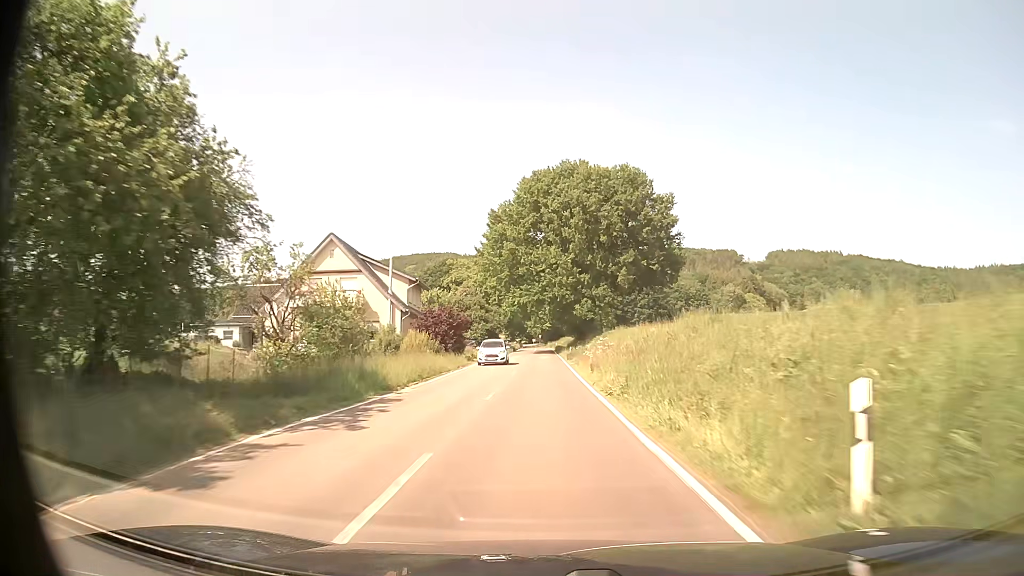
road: secondary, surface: asphalt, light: Day
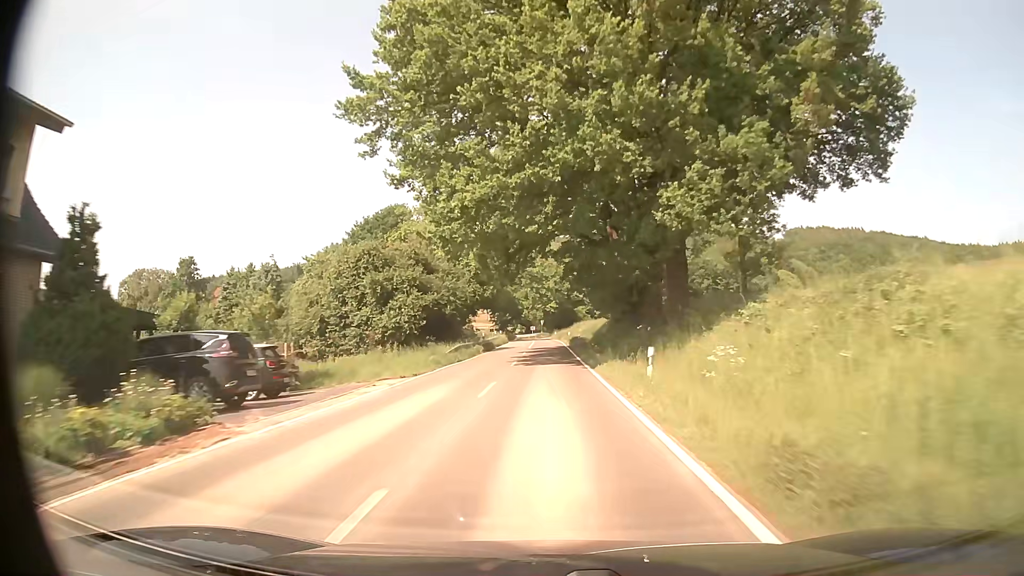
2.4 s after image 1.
(0.0, +50.1) m; 0°
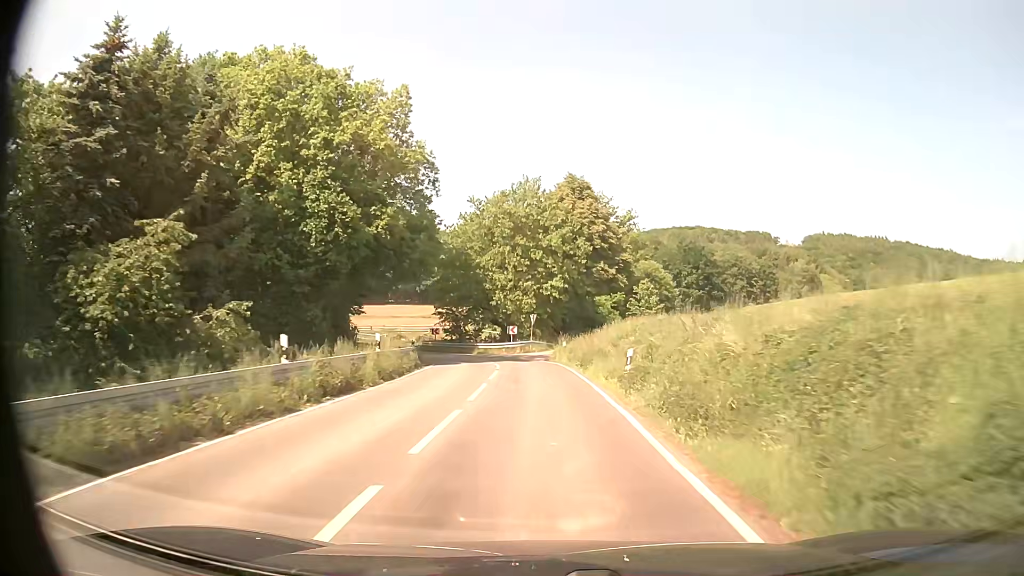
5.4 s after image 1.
(-0.1, +53.5) m; 0°
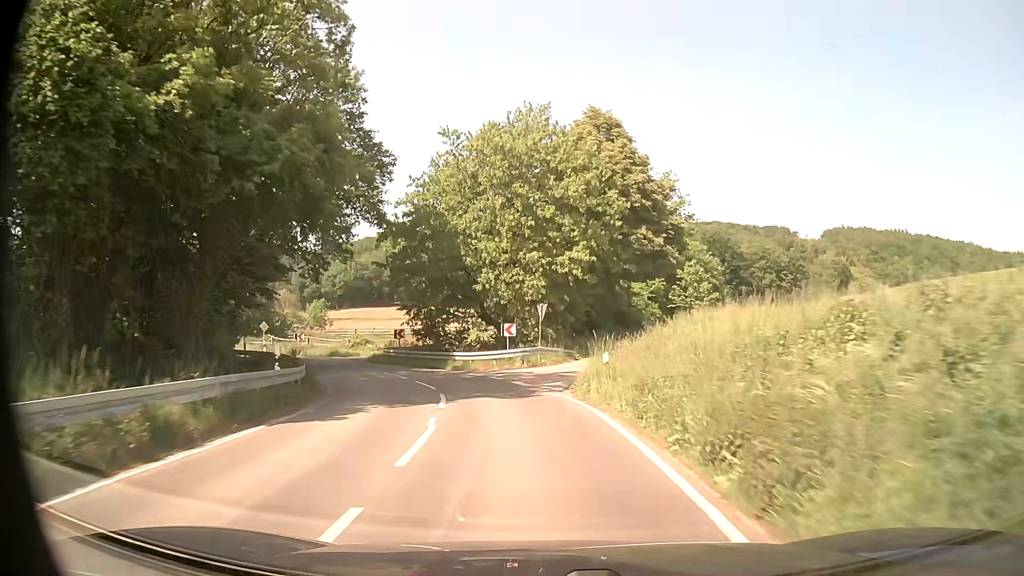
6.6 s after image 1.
(-0.2, +18.1) m; -2°
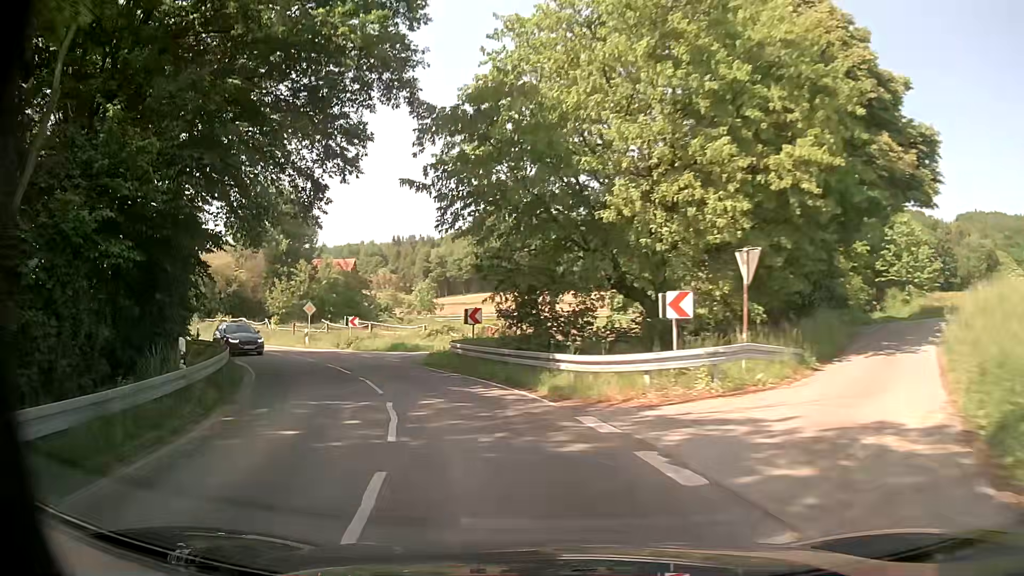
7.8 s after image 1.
(-1.0, +16.4) m; -10°
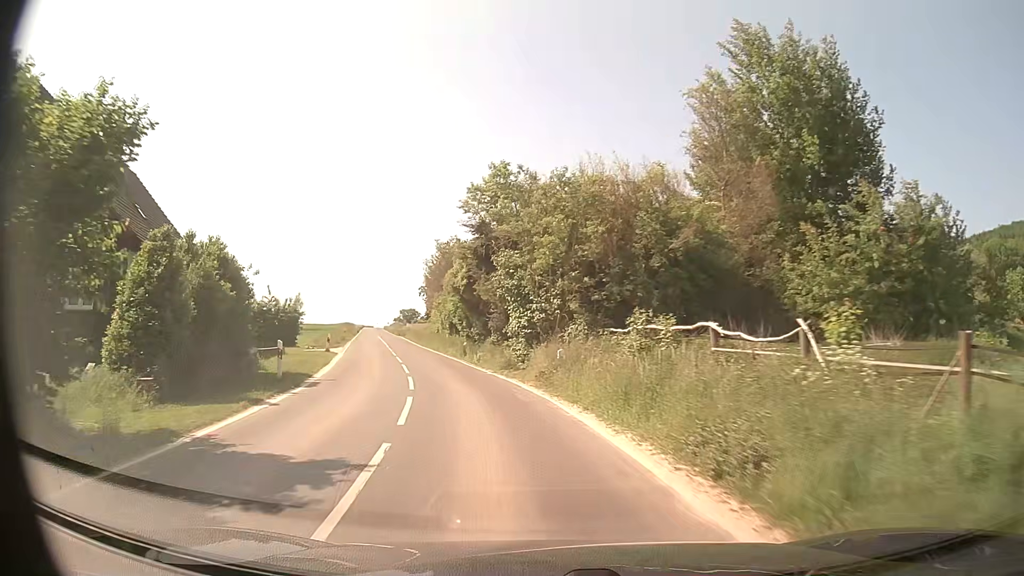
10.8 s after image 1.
(-15.1, +36.3) m; -43°
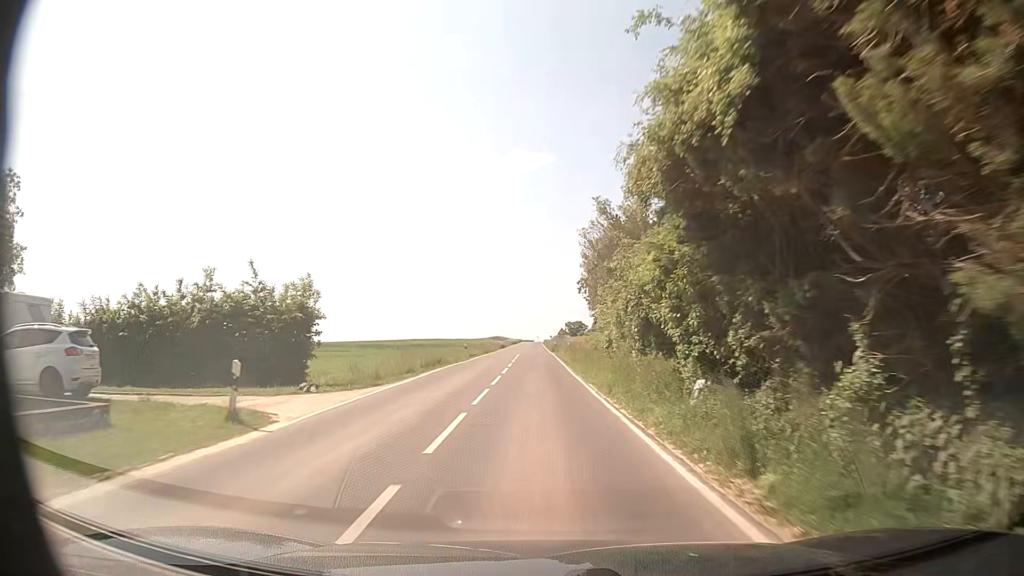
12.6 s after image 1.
(-4.1, +26.0) m; -15°
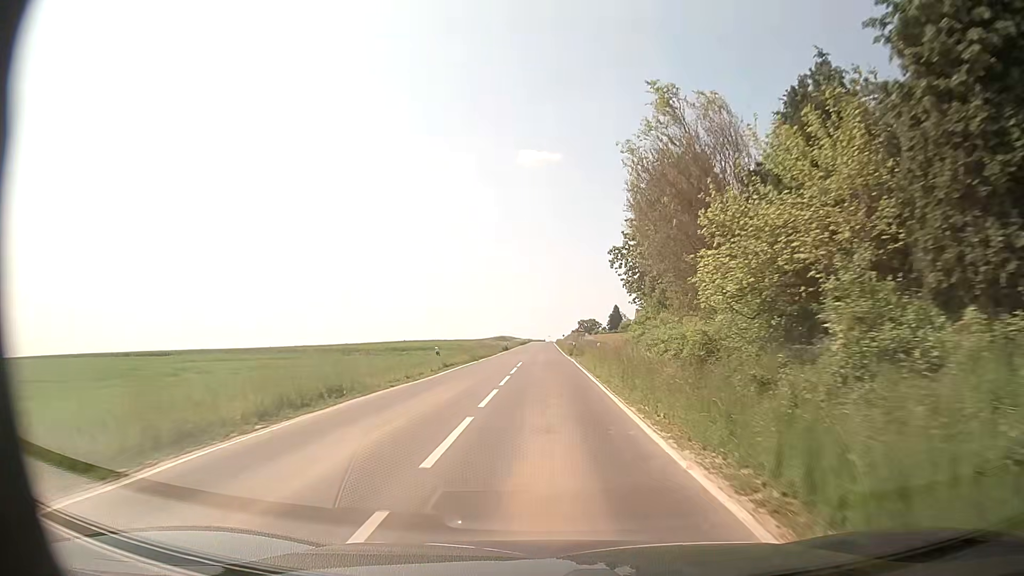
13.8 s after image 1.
(-0.3, +18.9) m; -1°
(0, +10) (0, +20) (0, +30) (0, +40) (0, +50) (0, +60) (0, +70) (0, +80) (0, +90) (0, +100) m
